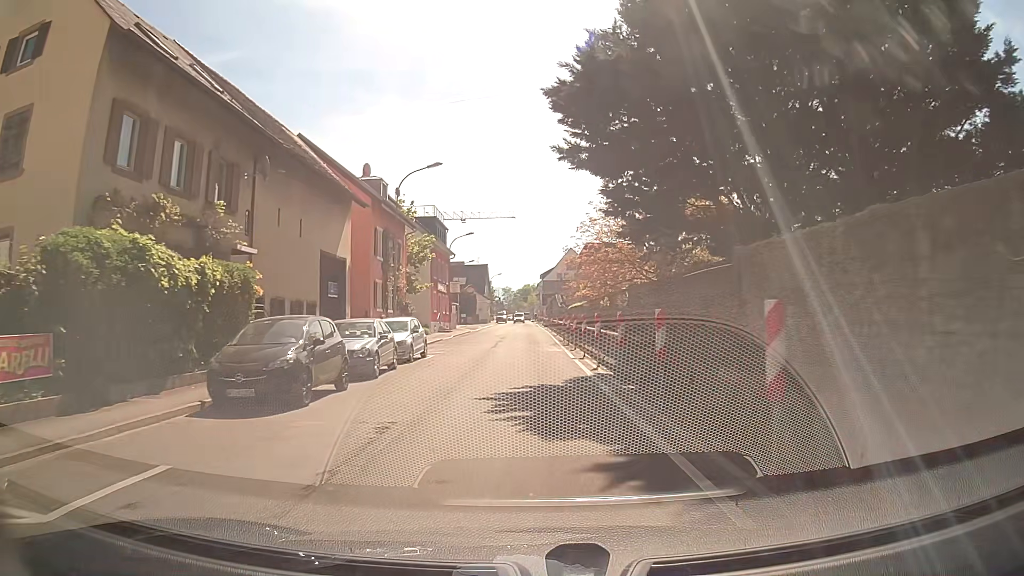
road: secondary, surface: asphalt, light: Day
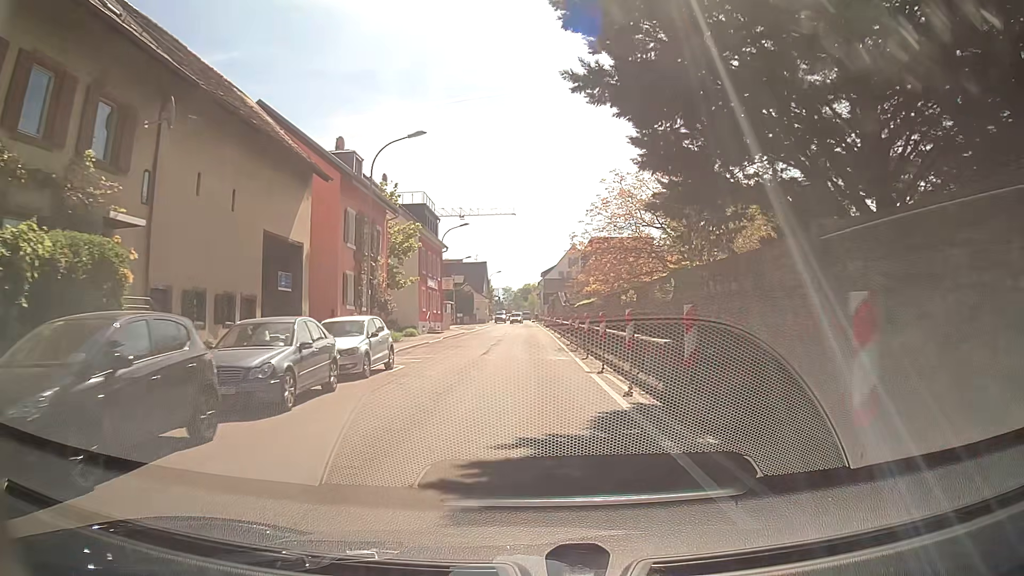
(0.0, +6.0) m; 0°
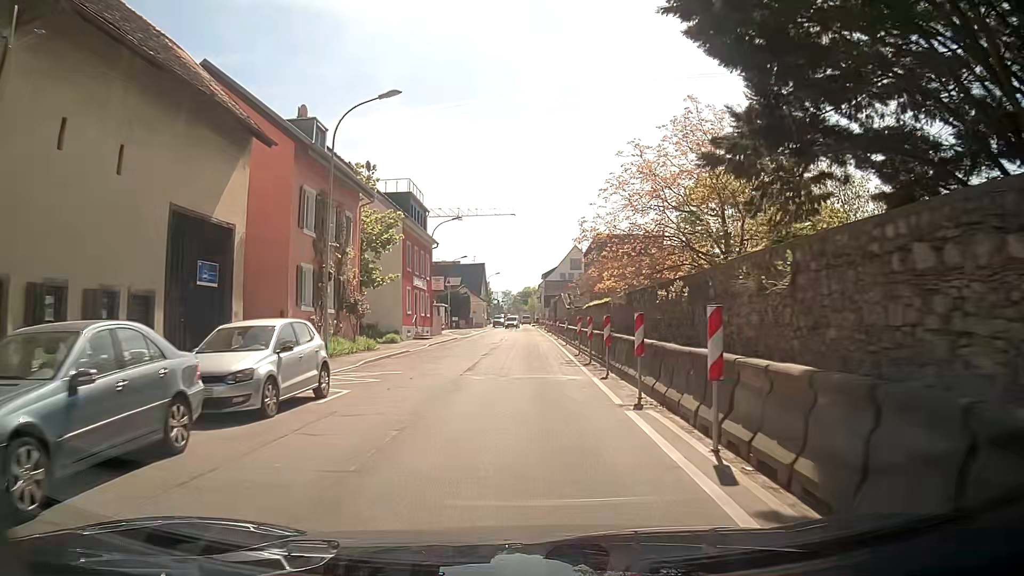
(0.0, +6.0) m; +1°
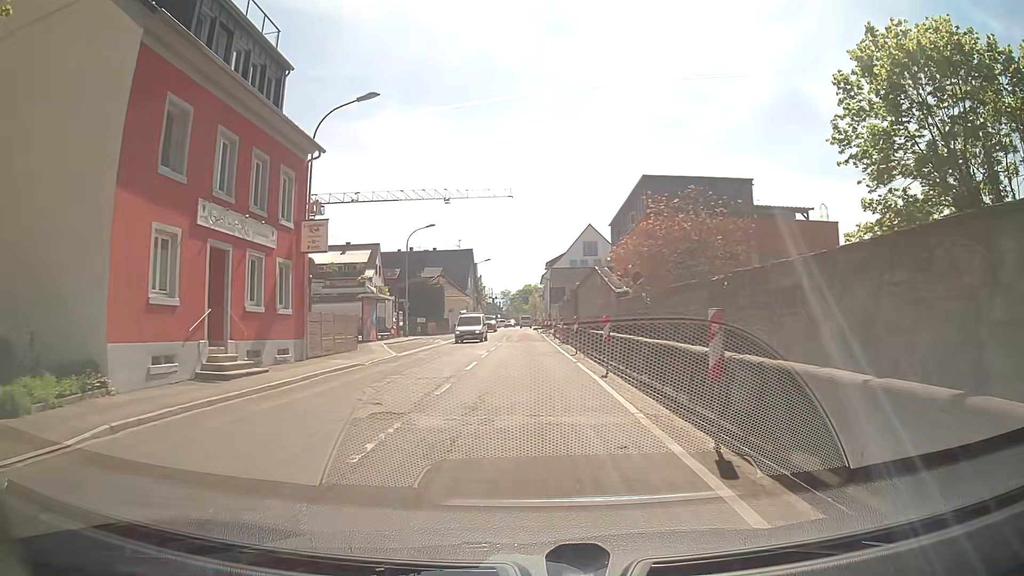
(-0.4, +29.8) m; -1°
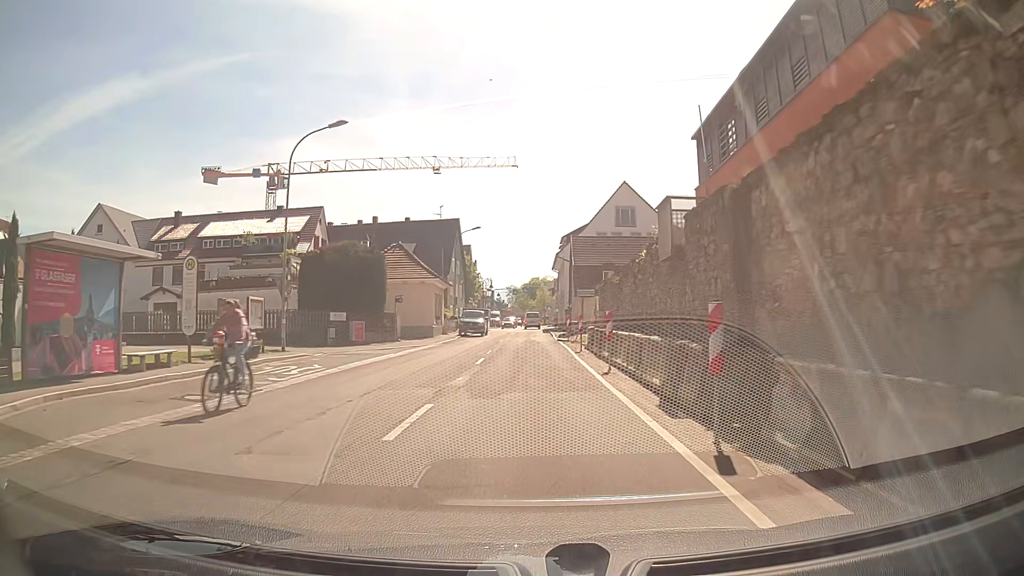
(0.0, +29.9) m; 0°
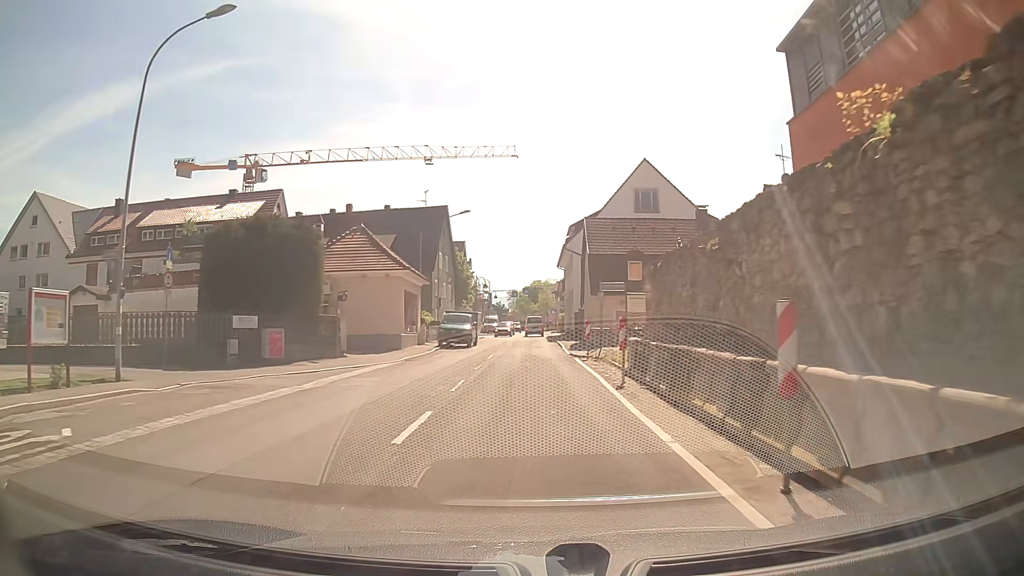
(0.0, +11.9) m; 0°
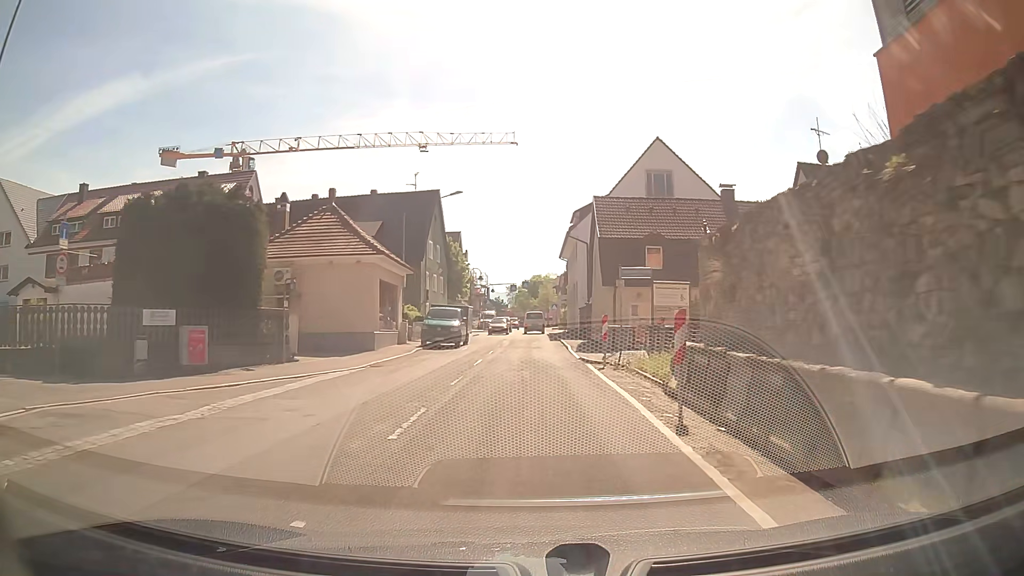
(0.0, +5.9) m; -1°
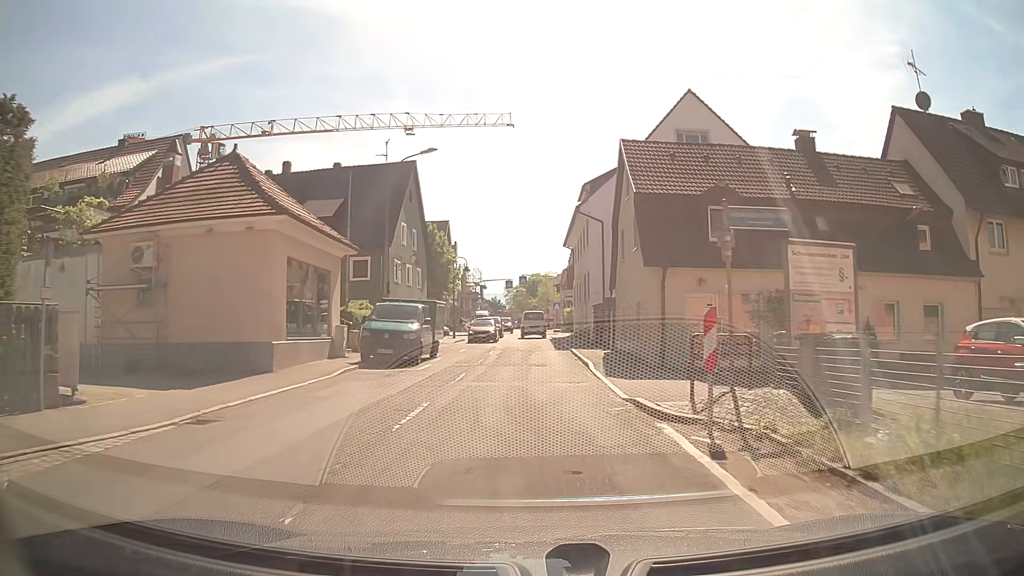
(+0.1, +11.4) m; 0°
(0, +10) (0, +20) (0, +30) (0, +40) (0, +50) (0, +60) (0, +70) (0, +80) (0, +90) (0, +100) m
